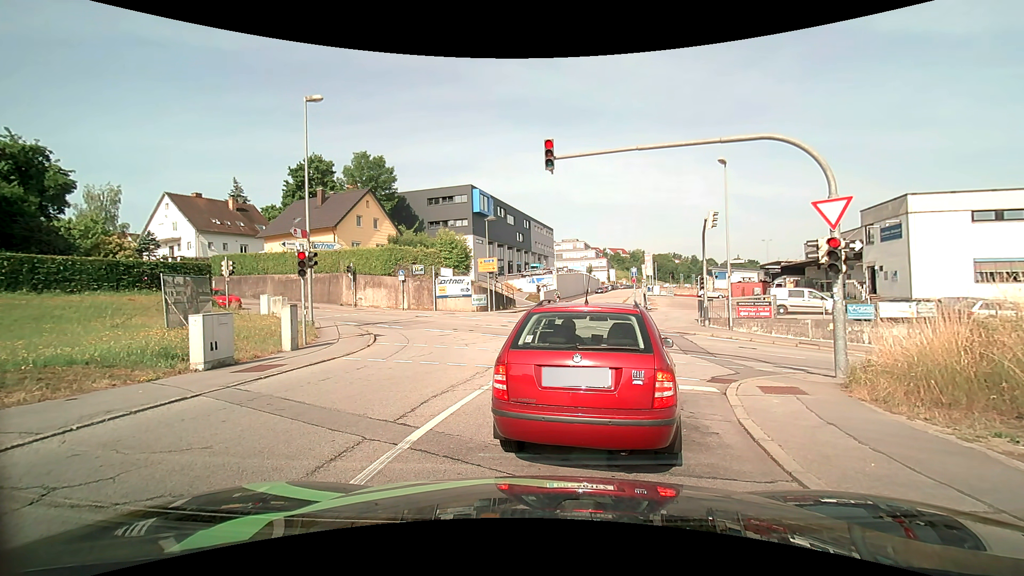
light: Day
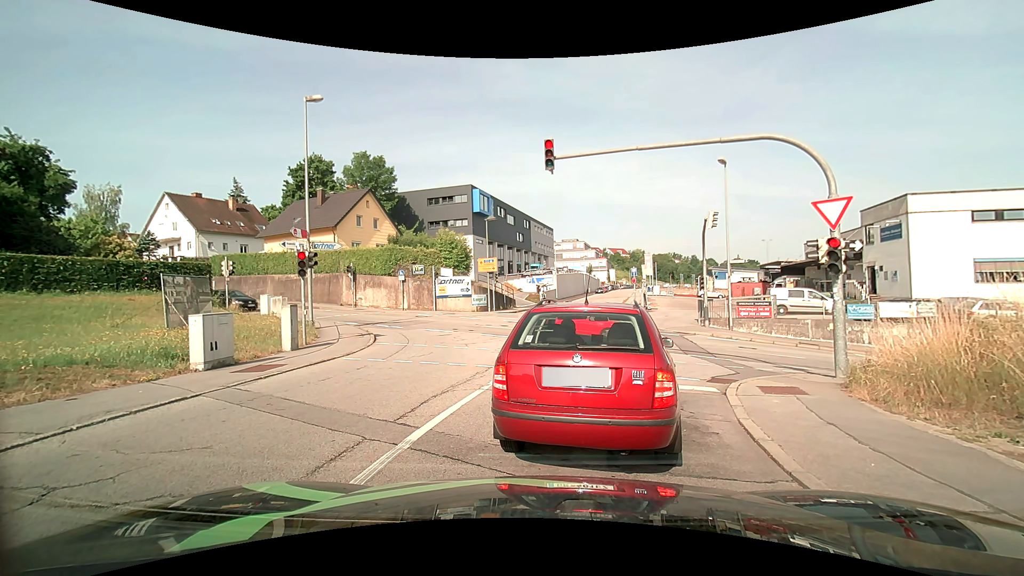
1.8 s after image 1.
(0.0, 0.0) m; 0°
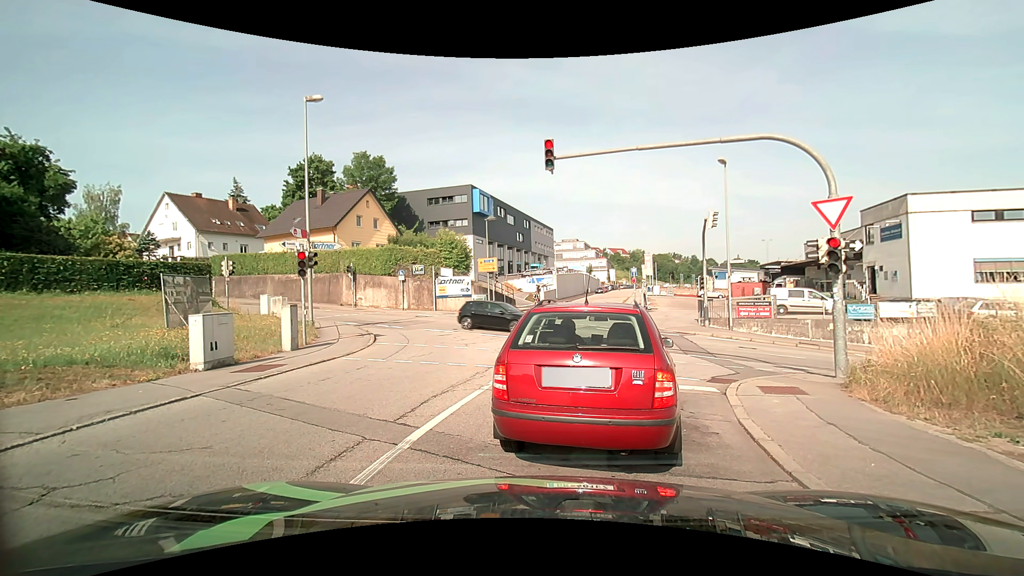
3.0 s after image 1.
(0.0, 0.0) m; 0°
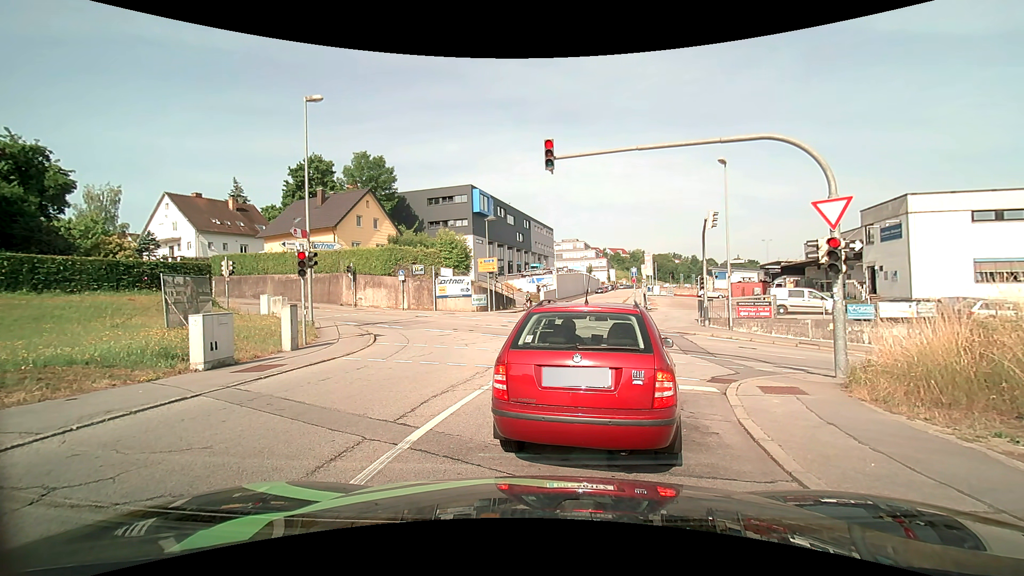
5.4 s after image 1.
(0.0, 0.0) m; 0°
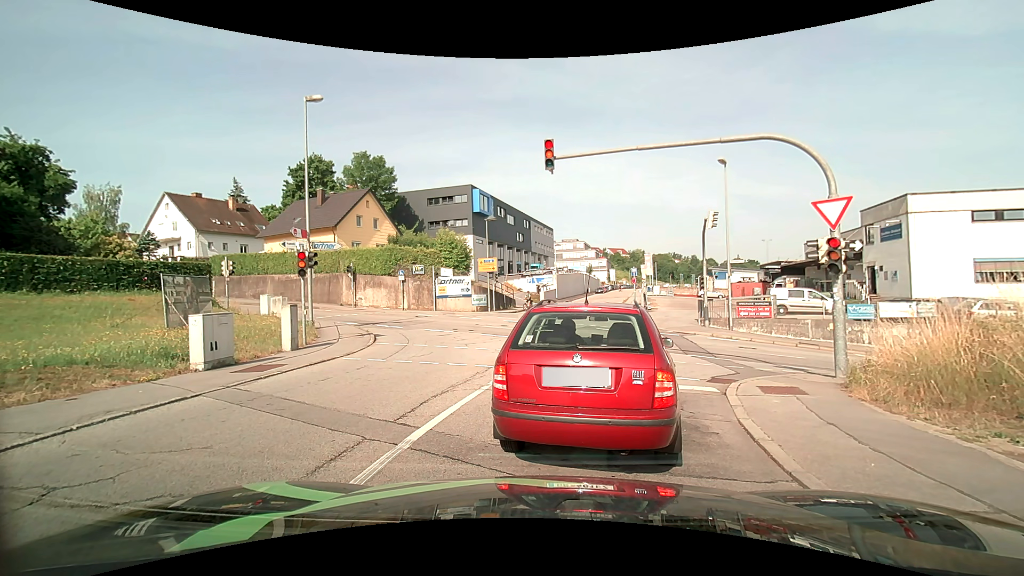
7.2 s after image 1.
(0.0, 0.0) m; 0°
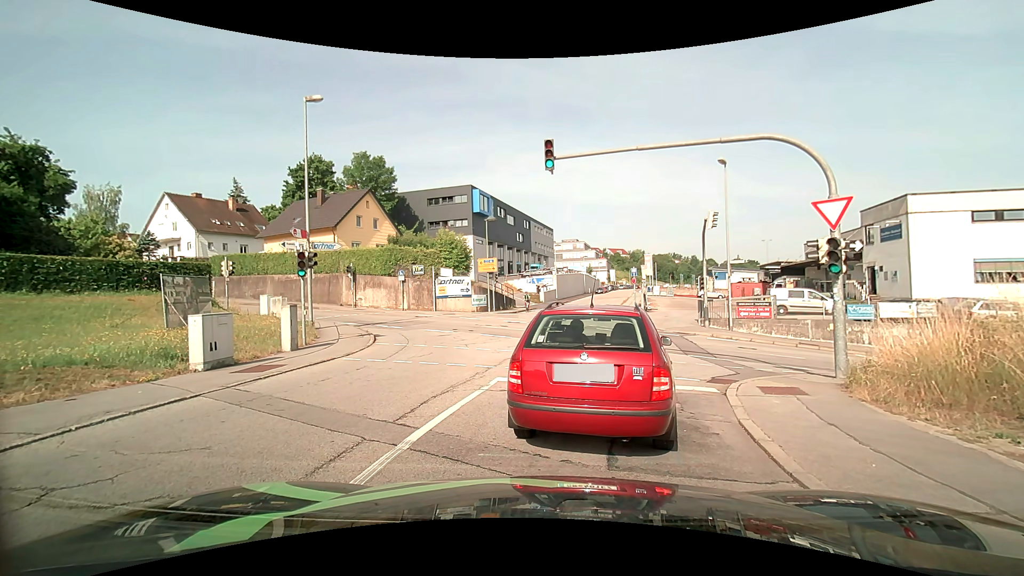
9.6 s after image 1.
(0.0, 0.0) m; 0°
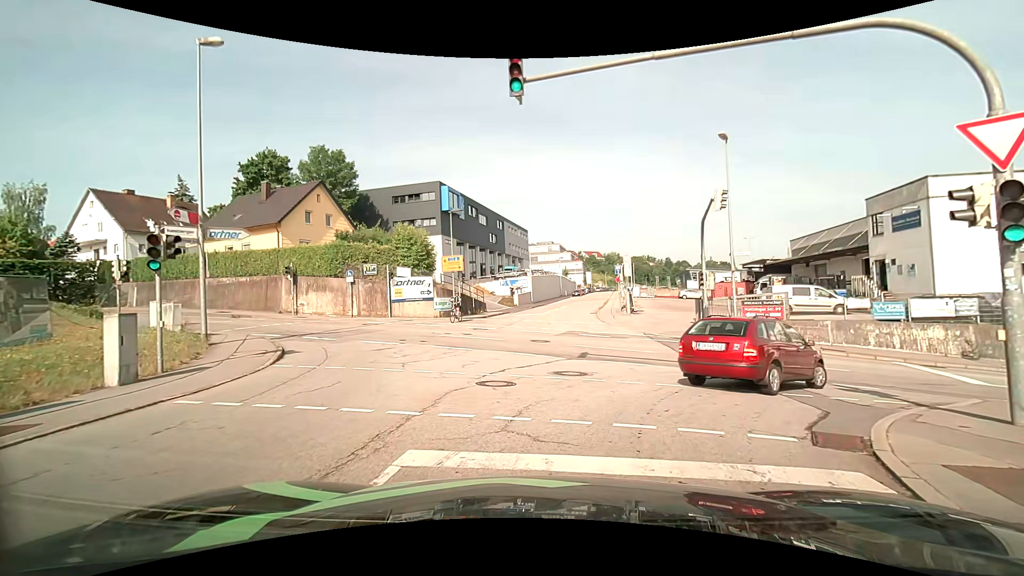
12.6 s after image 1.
(+0.1, +5.4) m; +4°
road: residential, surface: asphalt
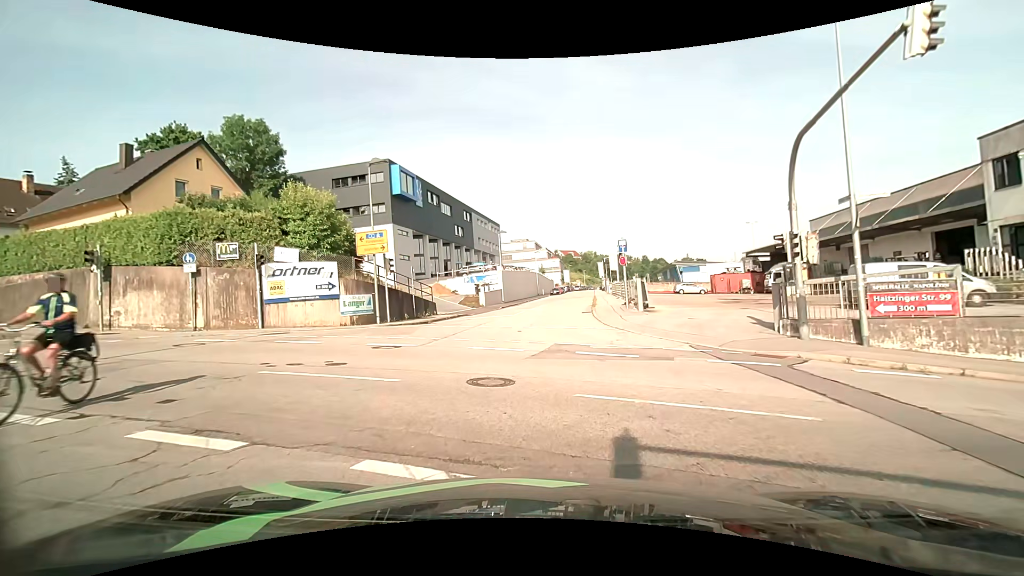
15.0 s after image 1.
(+0.2, +12.4) m; 0°
(0, +10) (+1, +20) (+2, +30) (+3, +40) (+5, +50) (+6, +60) (+7, +70) (+9, +79) (+10, +89) (+12, +99) m
